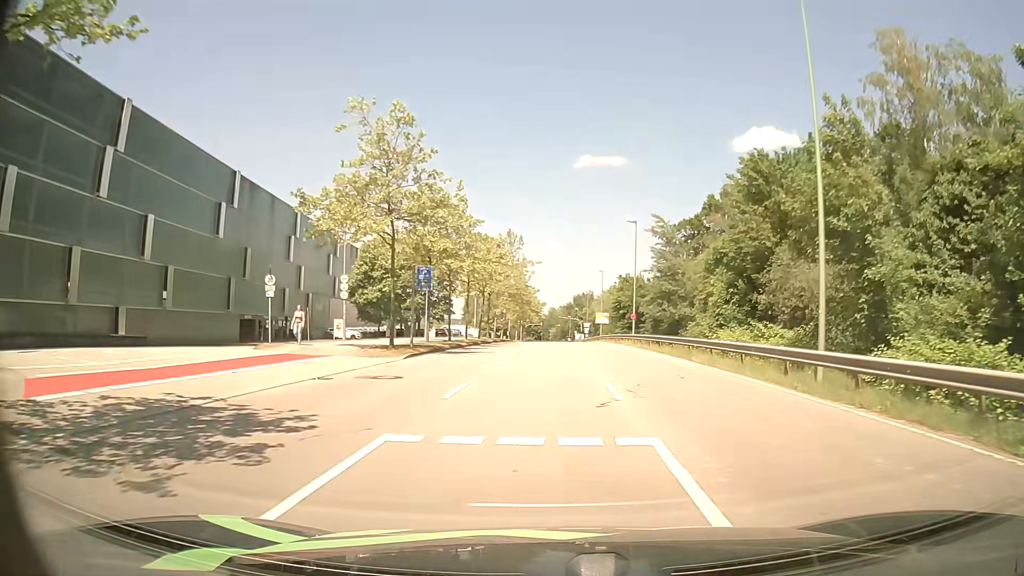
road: secondary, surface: asphalt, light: Day
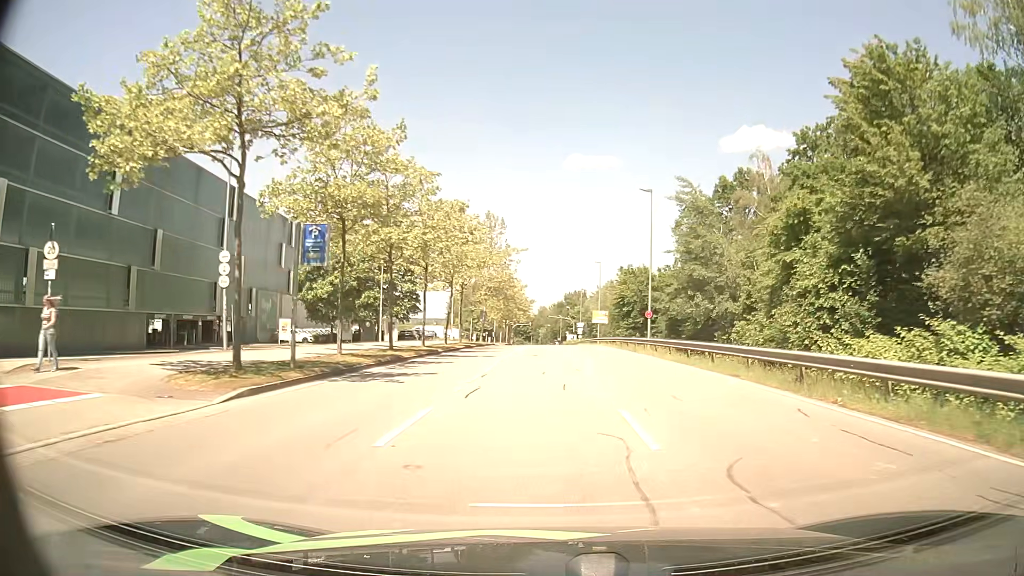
(+0.1, +13.4) m; +1°
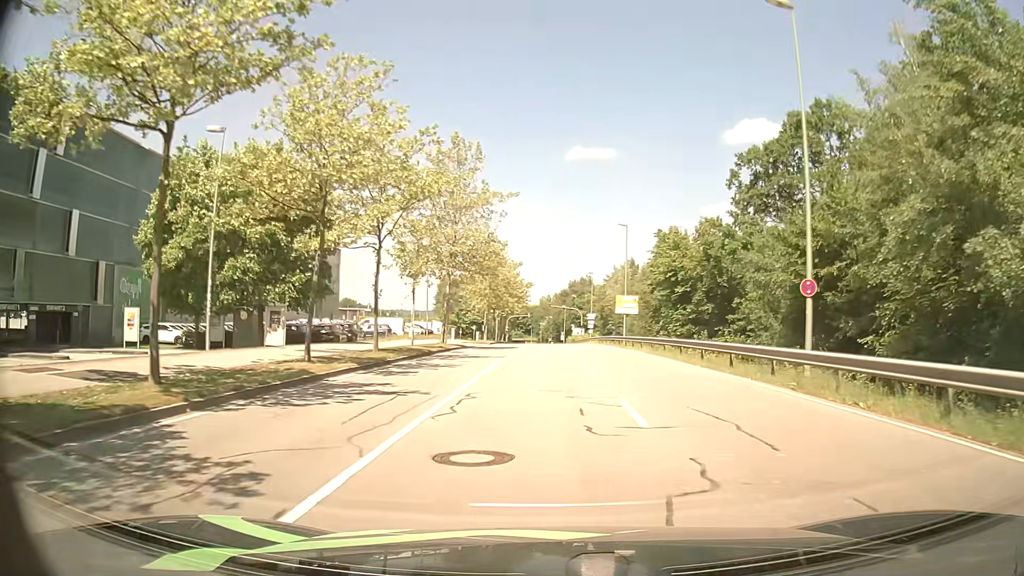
(-0.1, +25.8) m; 0°
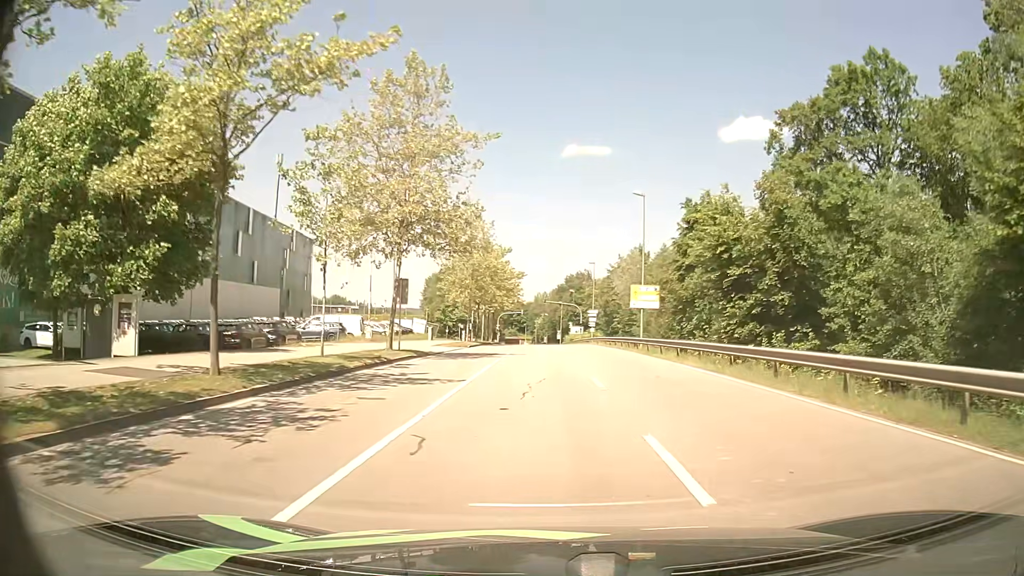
(+0.1, +12.7) m; +1°
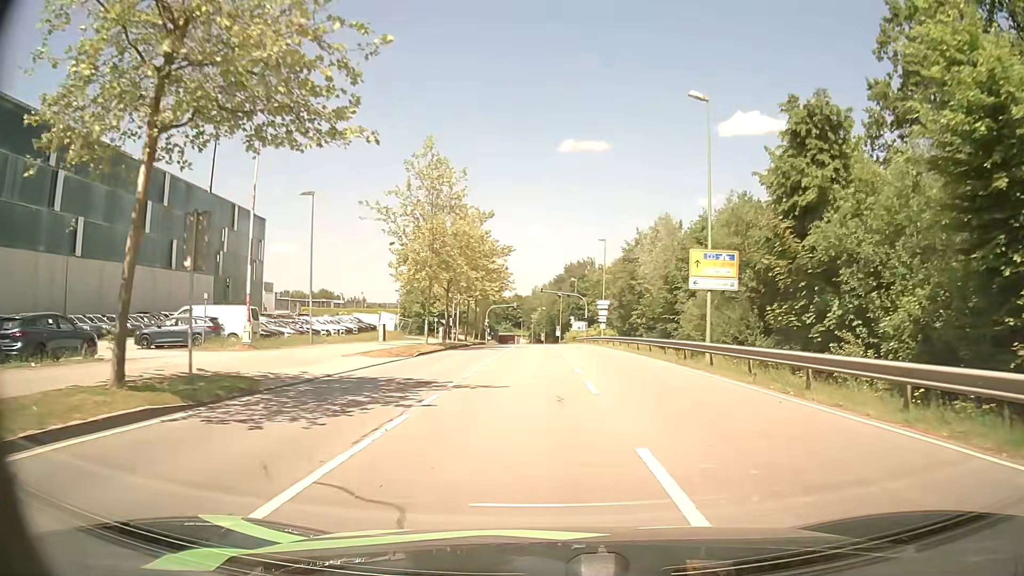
(0.0, +18.8) m; 0°
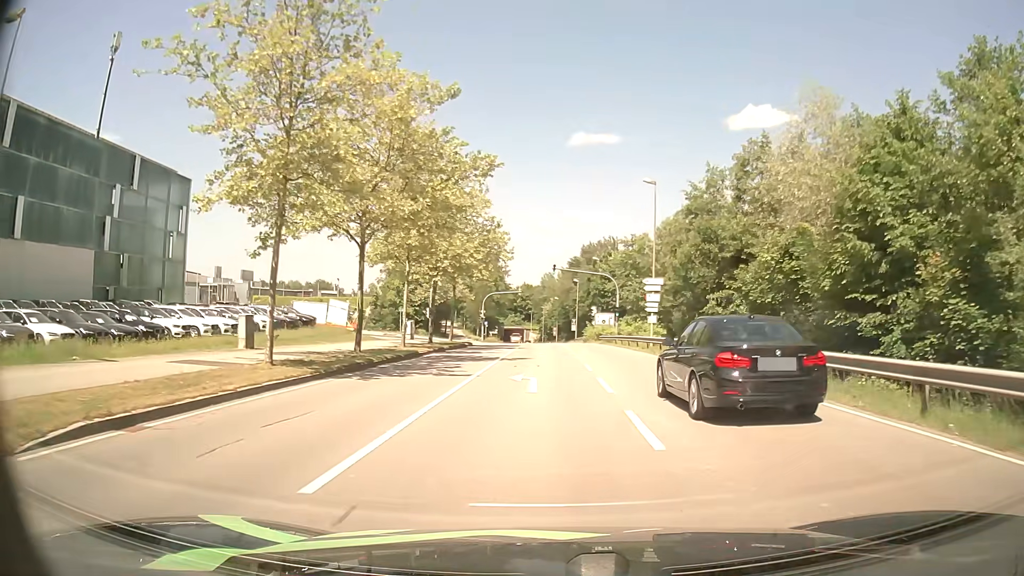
(-0.1, +24.1) m; -1°
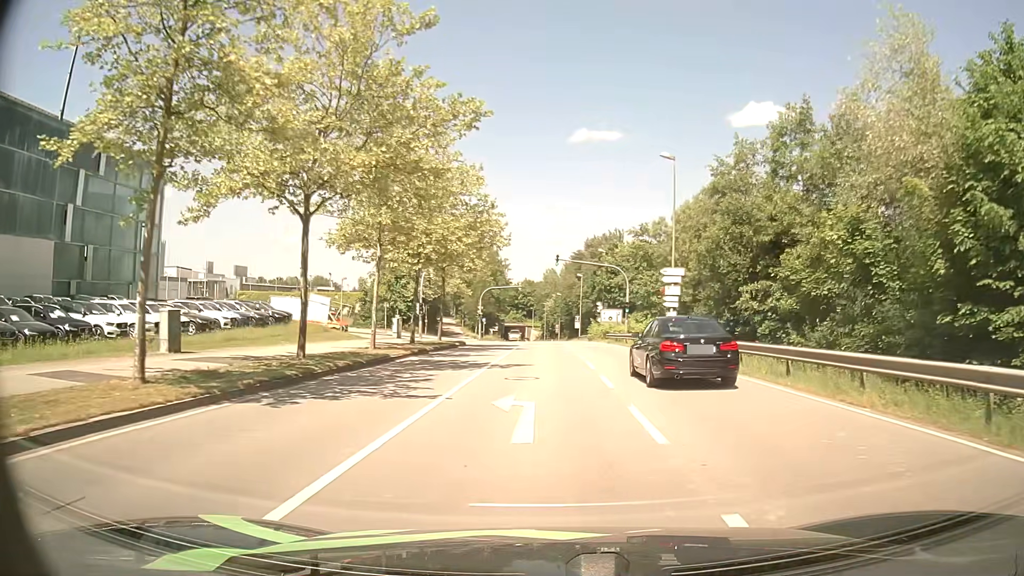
(0.0, +5.6) m; 0°
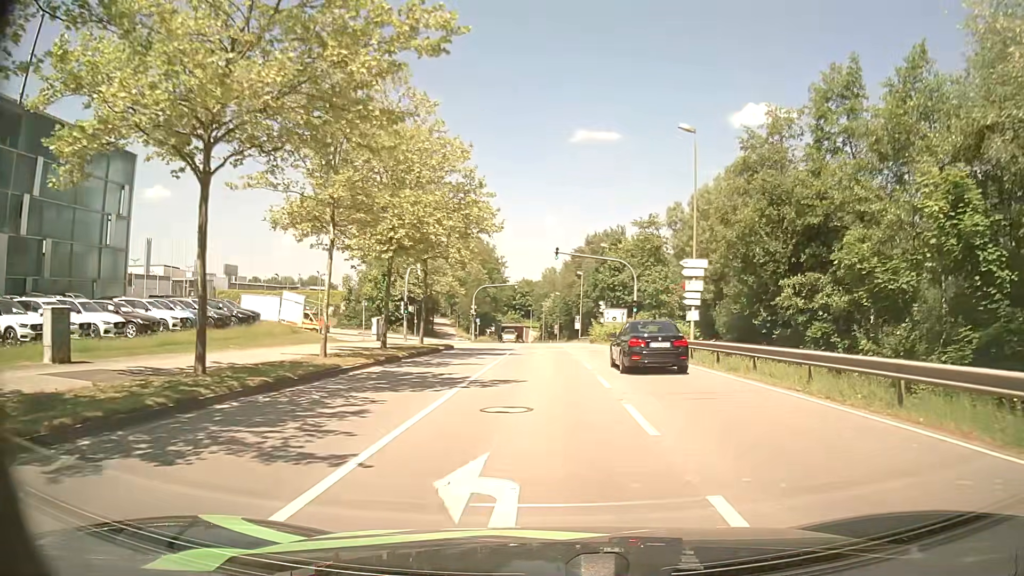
(0.0, +5.4) m; 0°
